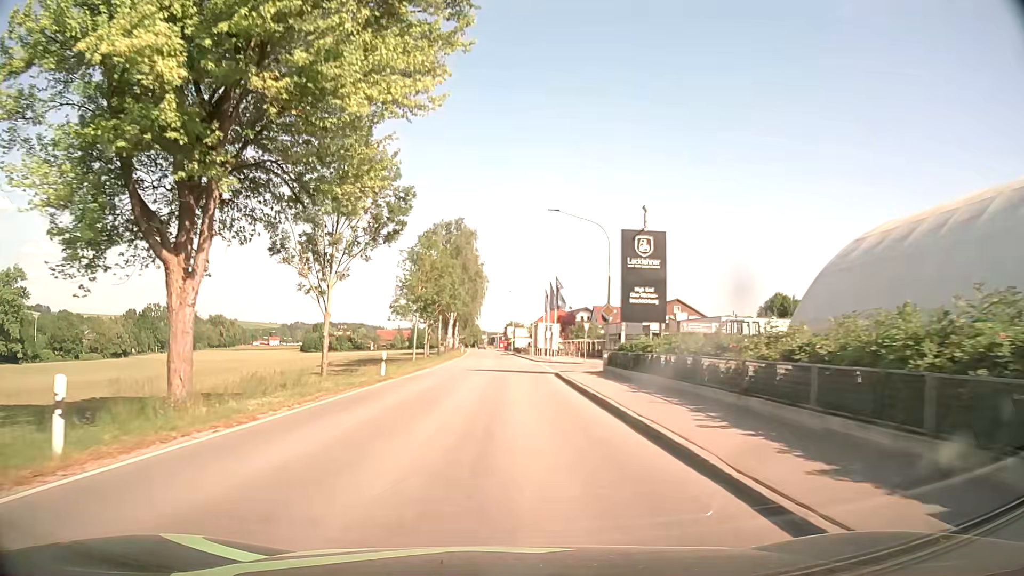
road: secondary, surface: asphalt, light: Day
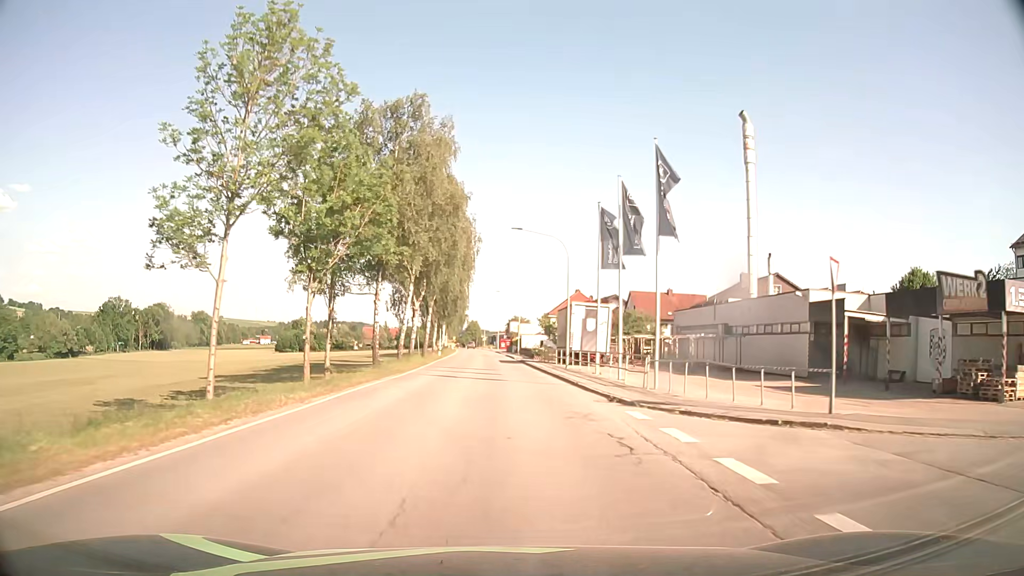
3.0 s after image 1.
(-0.1, +40.5) m; 0°
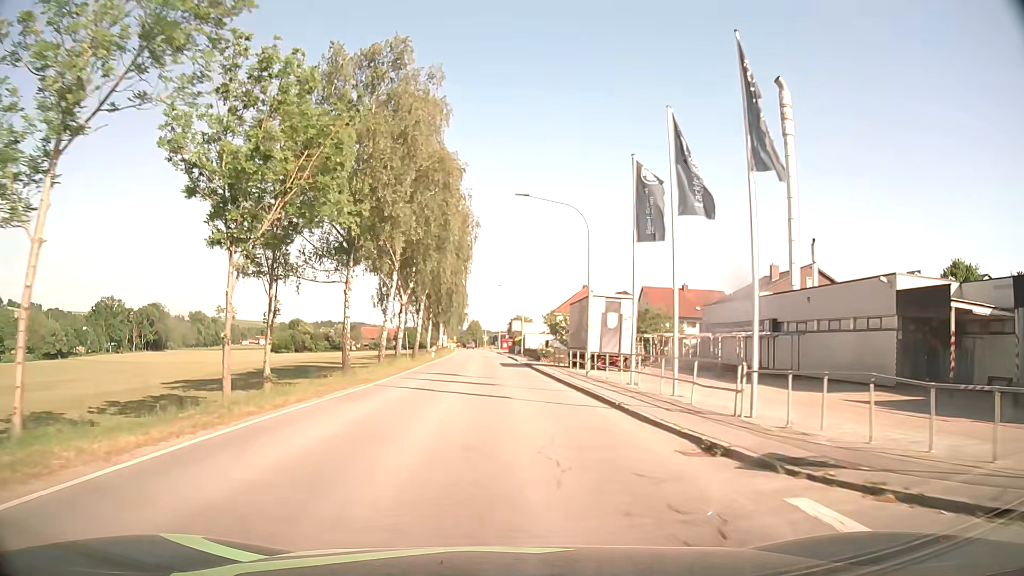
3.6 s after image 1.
(0.0, +8.1) m; 0°
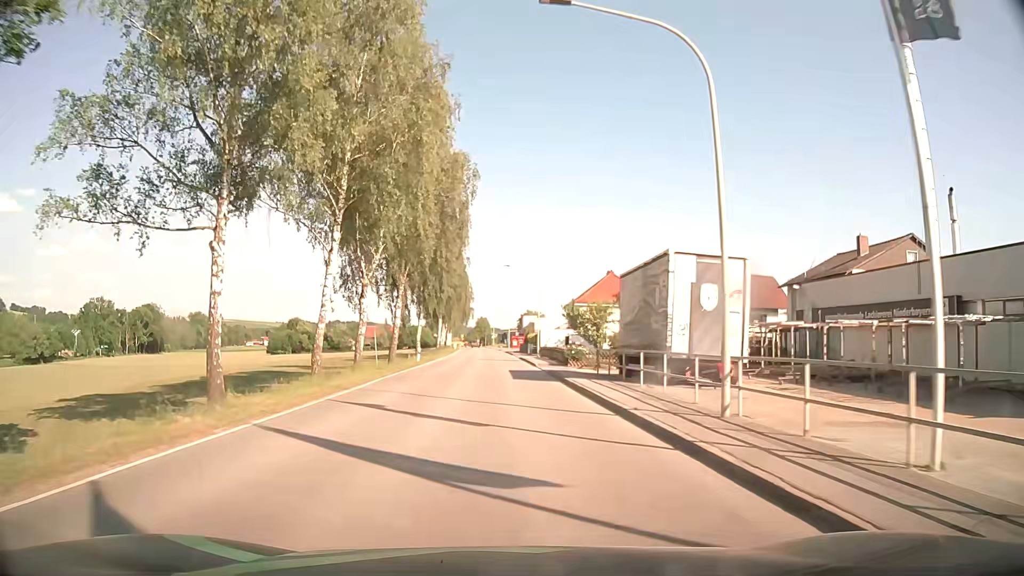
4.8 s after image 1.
(-0.1, +16.1) m; -1°
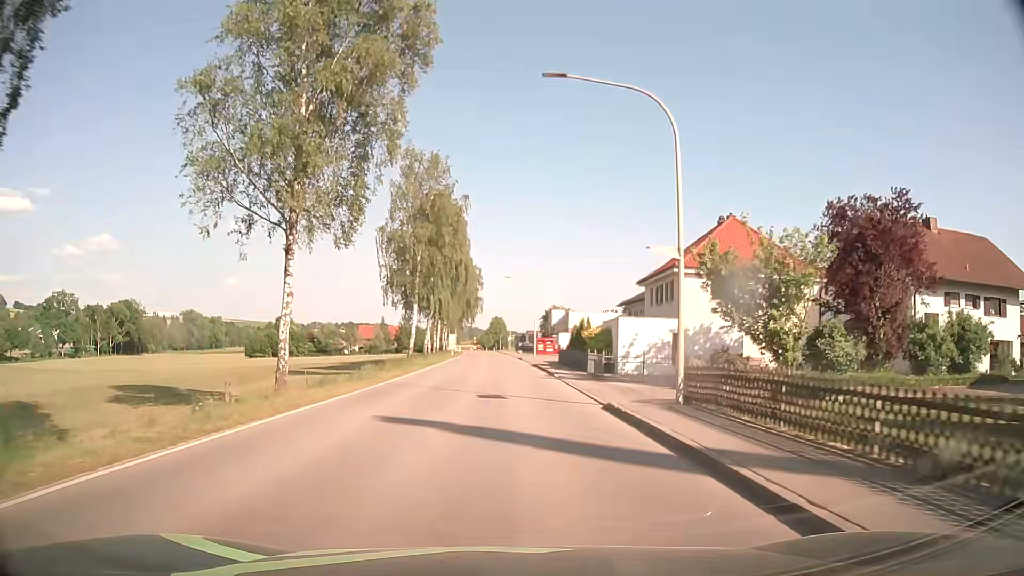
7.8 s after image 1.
(-0.8, +40.0) m; -2°
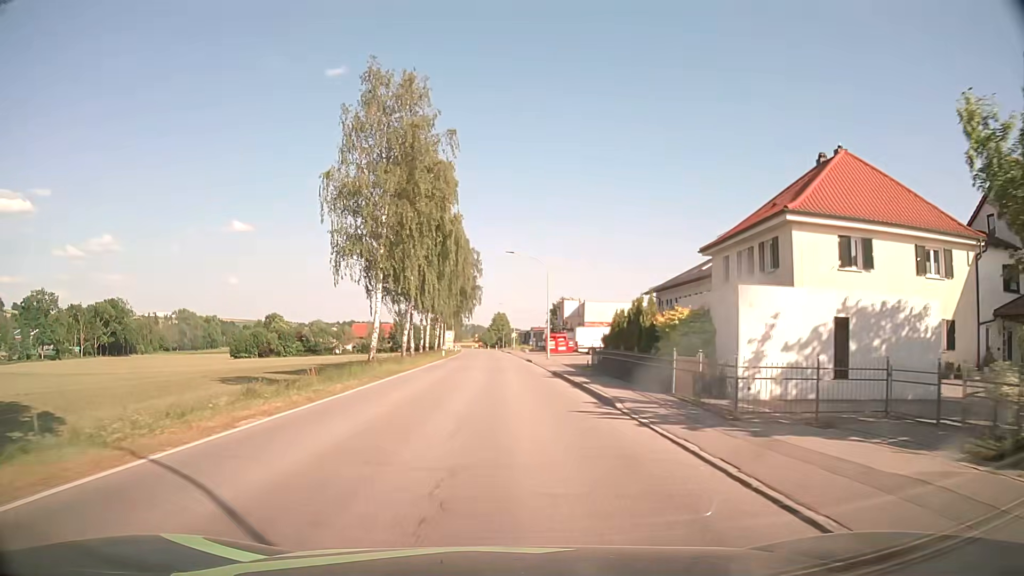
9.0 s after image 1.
(0.0, +15.9) m; 0°
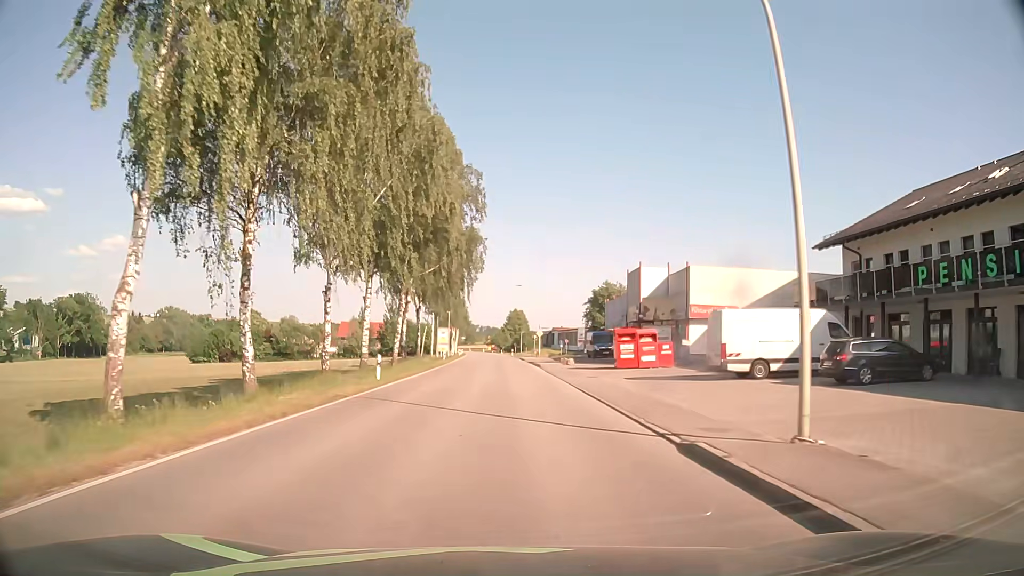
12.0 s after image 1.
(-0.8, +40.3) m; -2°
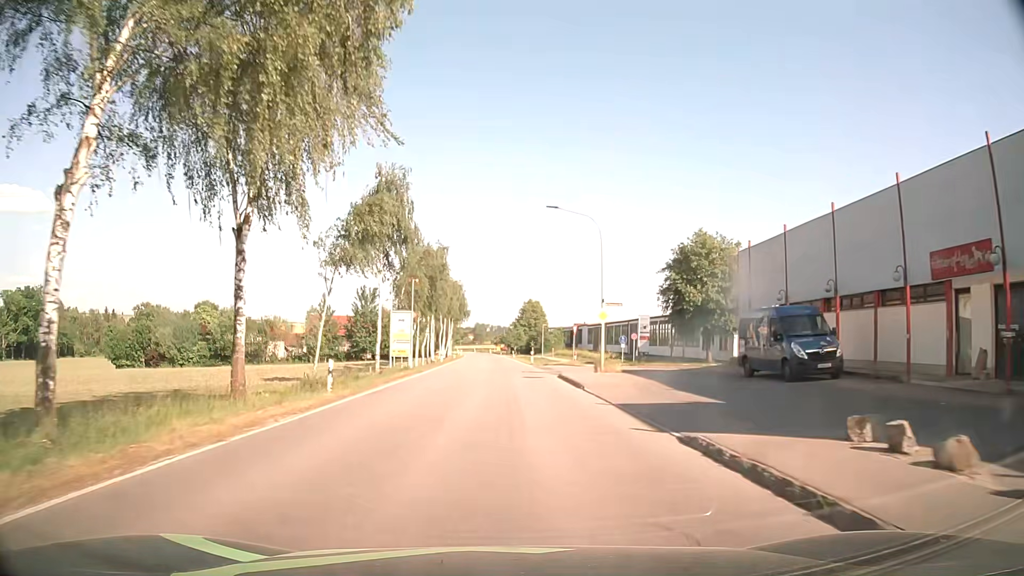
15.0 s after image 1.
(-0.2, +42.2) m; -1°
(0, +10) (0, +20) (0, +30) (0, +40) (0, +50) (0, +60) (-1, +70) (-1, +80) (-1, +90) (-2, +100) m
